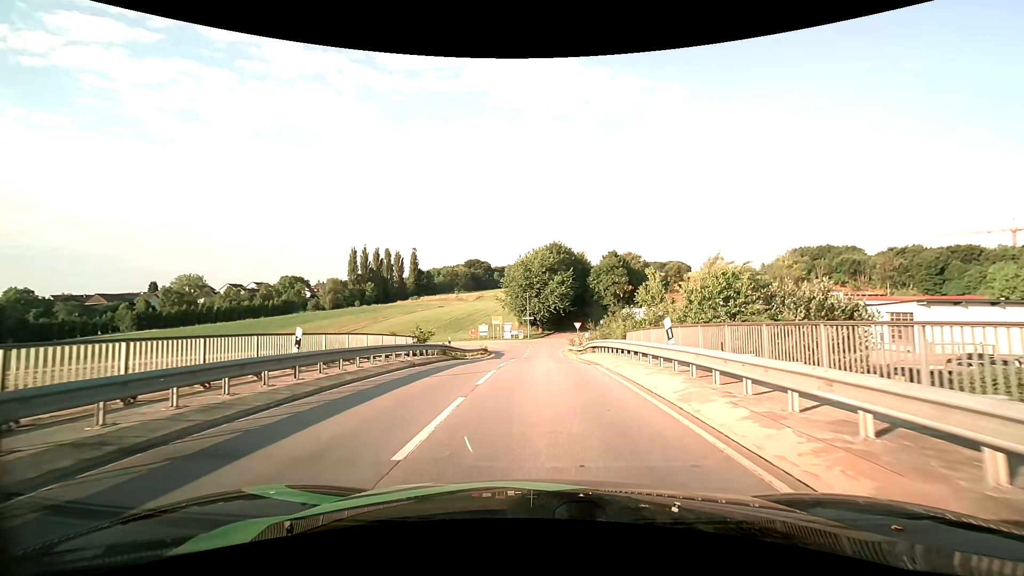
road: unclassified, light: Day
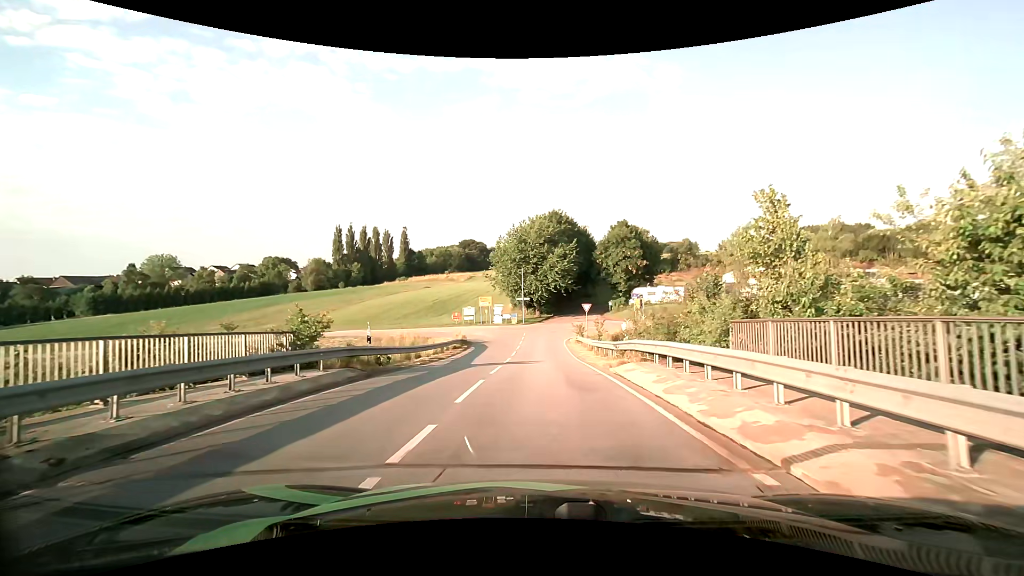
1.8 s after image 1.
(0.0, +14.3) m; 0°
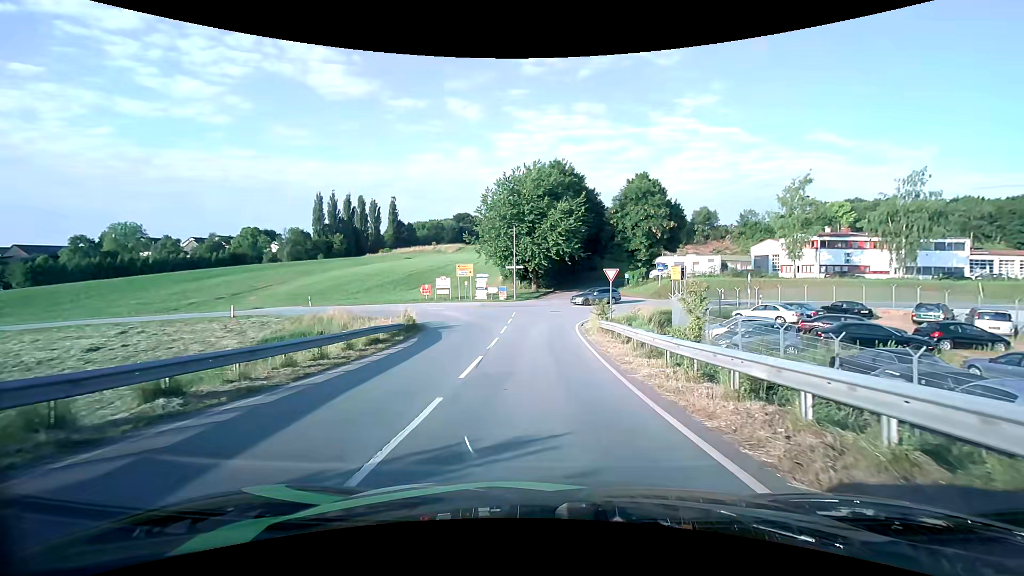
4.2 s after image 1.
(0.0, +16.5) m; 0°
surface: asphalt
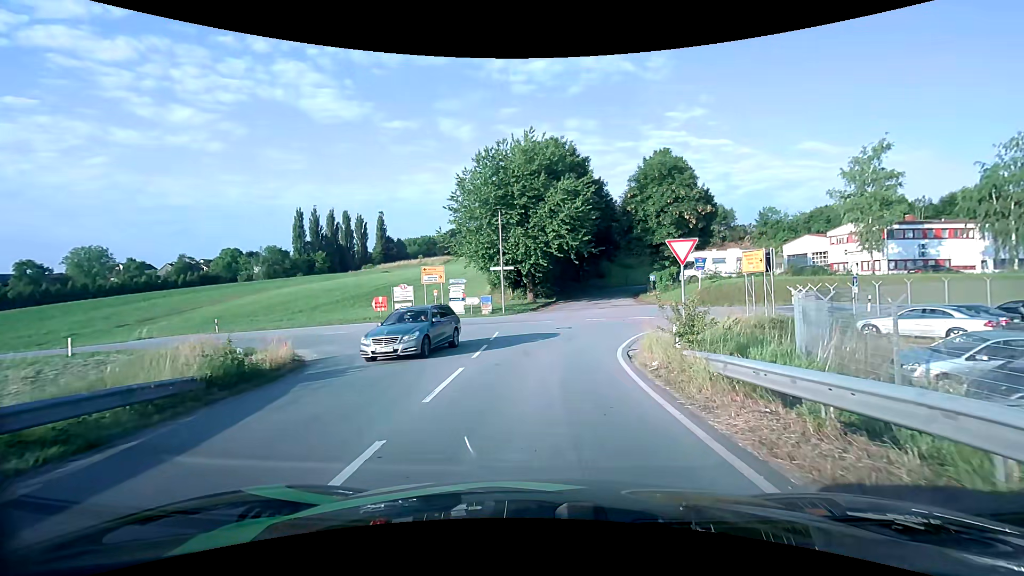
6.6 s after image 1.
(+0.1, +14.5) m; 0°
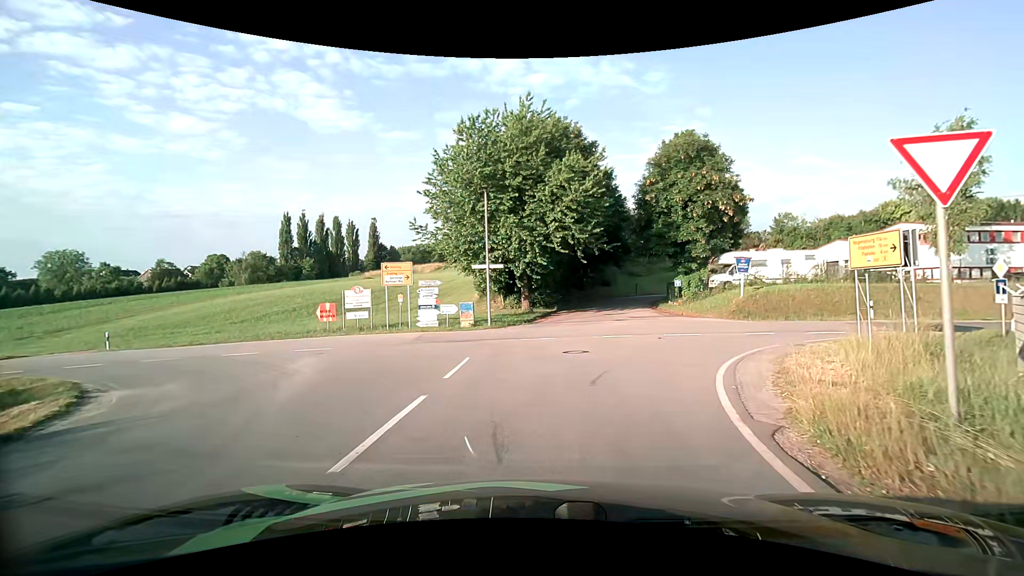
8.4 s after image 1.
(0.0, +8.9) m; 0°
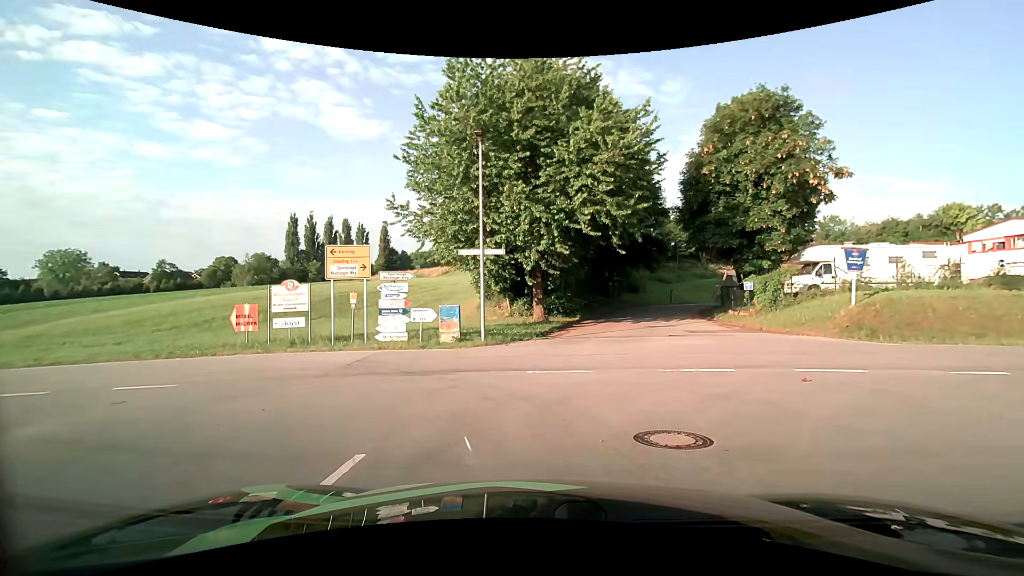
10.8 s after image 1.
(-0.1, +9.2) m; -1°
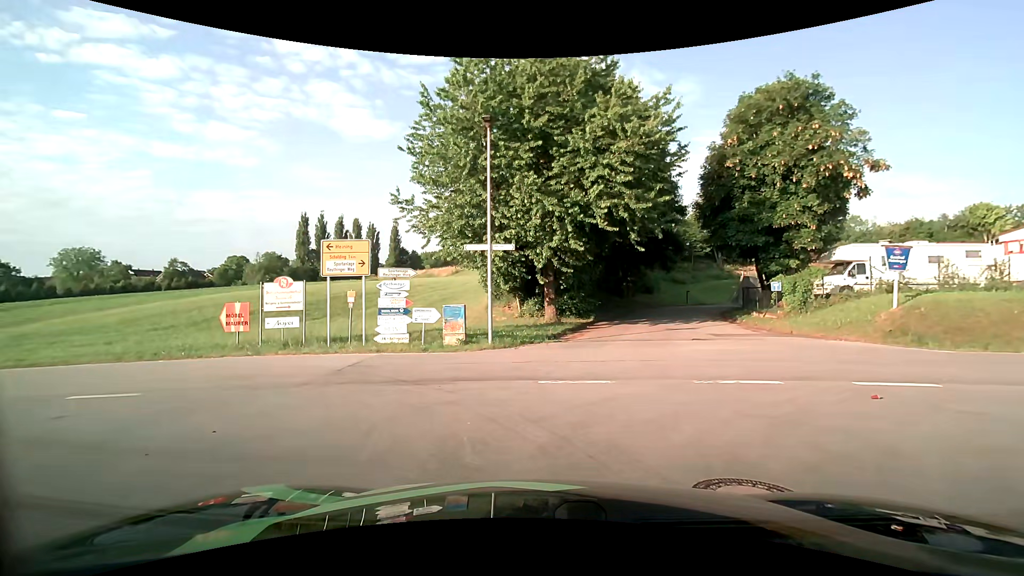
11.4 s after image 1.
(0.0, +1.4) m; -2°
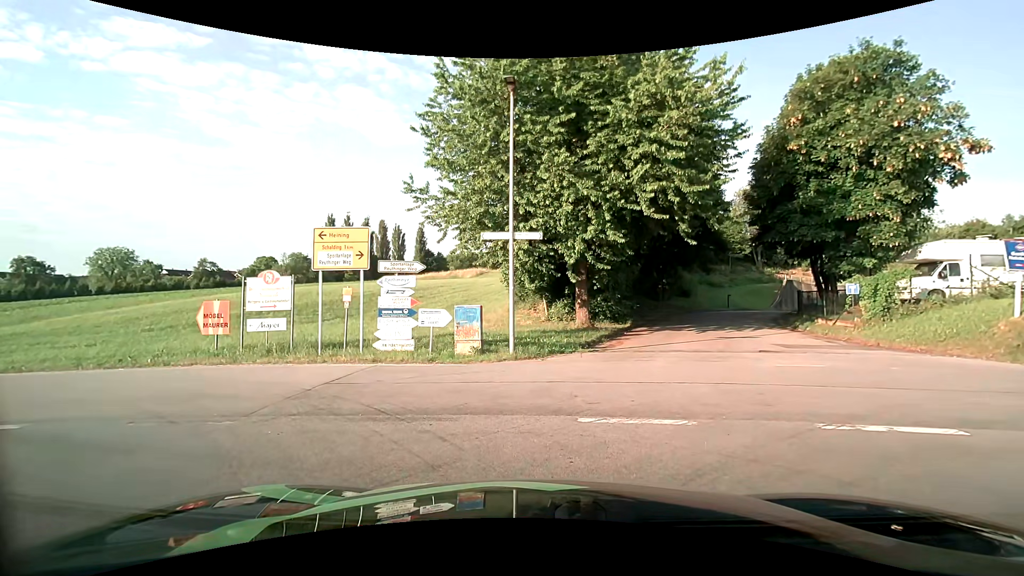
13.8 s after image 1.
(0.0, +3.0) m; -1°
(-3, +9) (-12, +13) (-22, +13) (-32, +12) (-42, +12) (-52, +10) (-62, +8) (-71, +5) (-81, +2) (-90, -1) m
